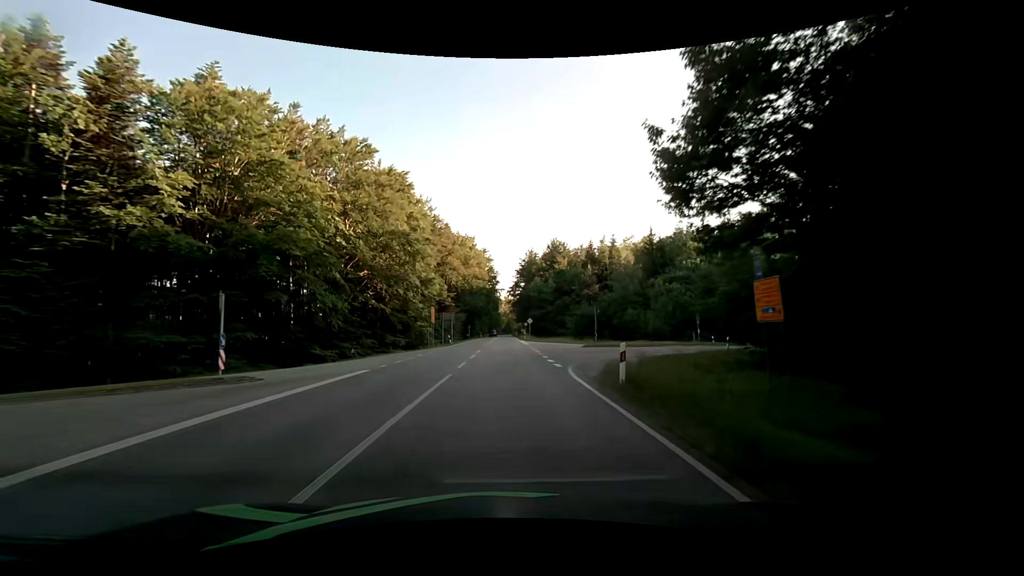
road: secondary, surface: asphalt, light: Day
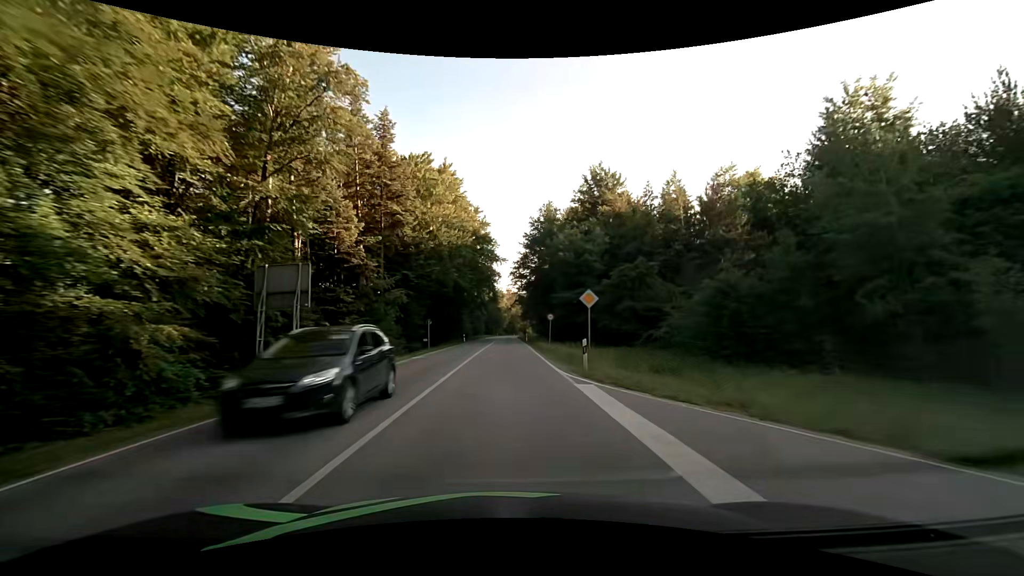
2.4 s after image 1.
(-0.4, +50.2) m; -1°
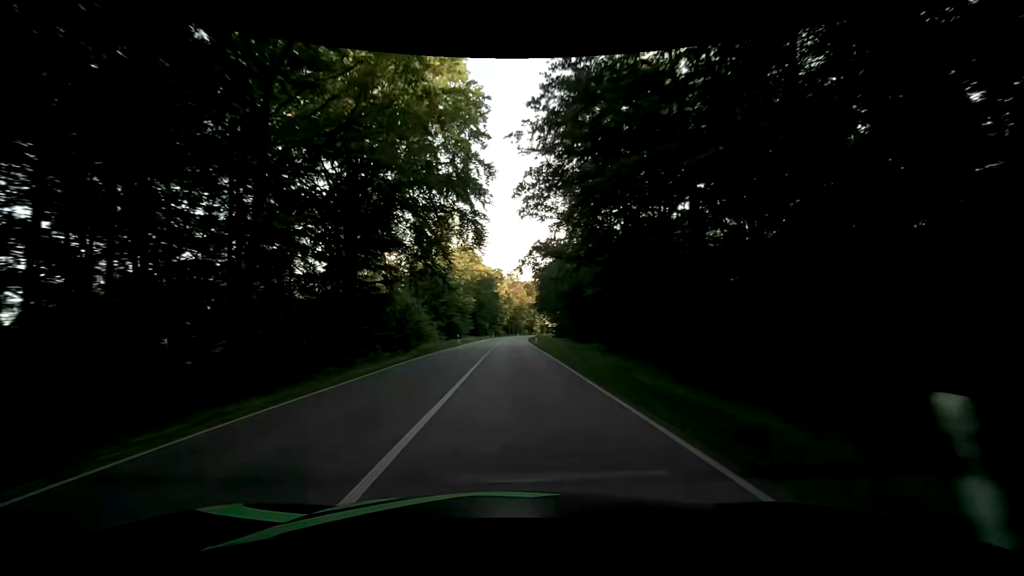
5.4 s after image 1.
(-0.4, +62.7) m; -1°
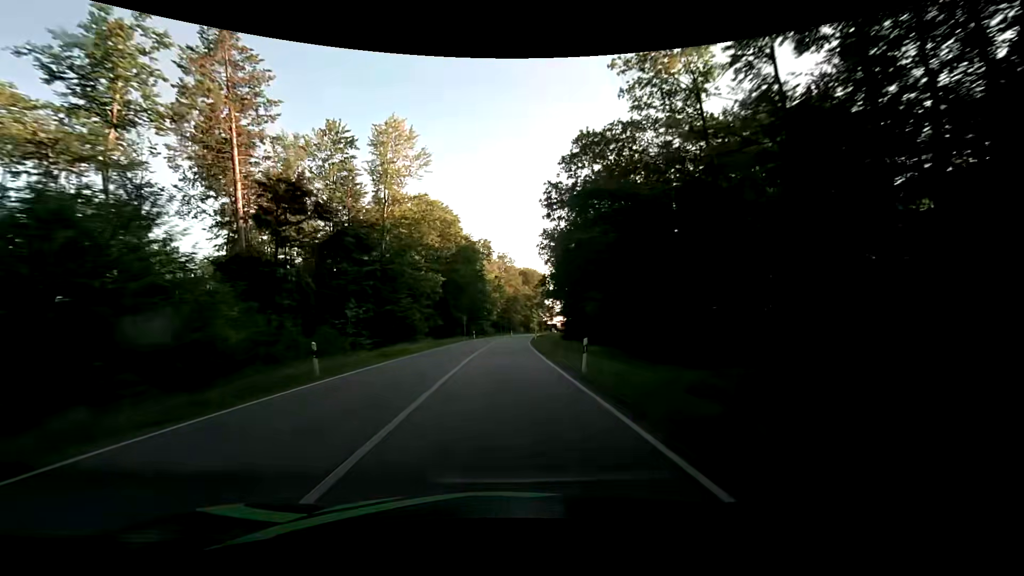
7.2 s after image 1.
(+0.8, +37.7) m; +1°
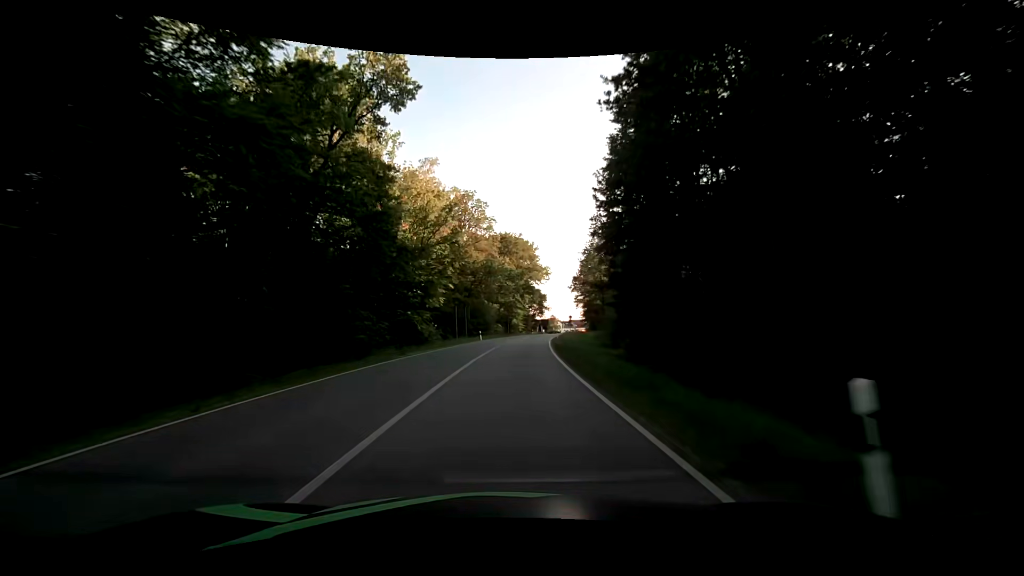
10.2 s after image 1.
(+1.2, +61.9) m; +4°
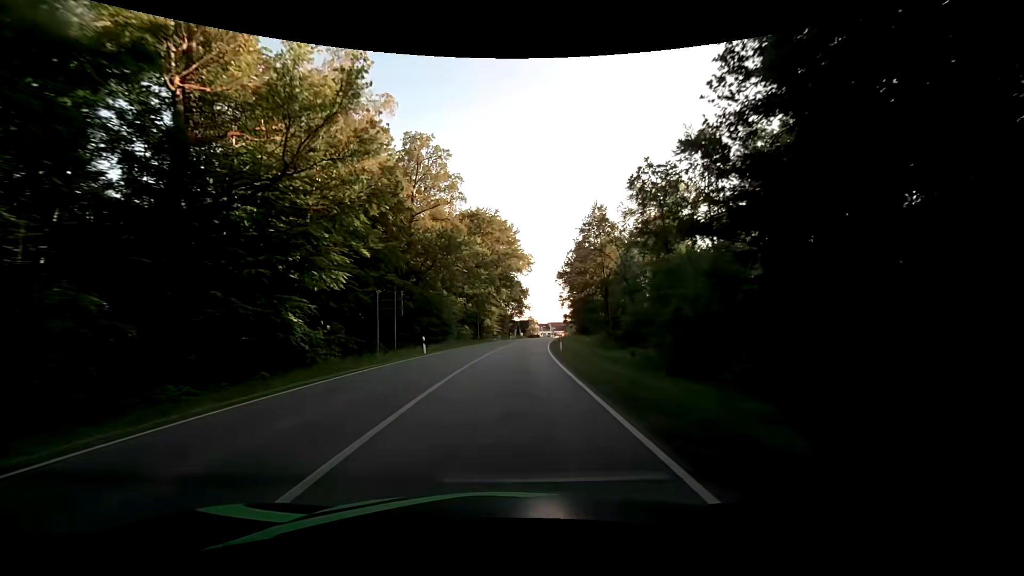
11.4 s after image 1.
(+0.2, +23.3) m; +2°
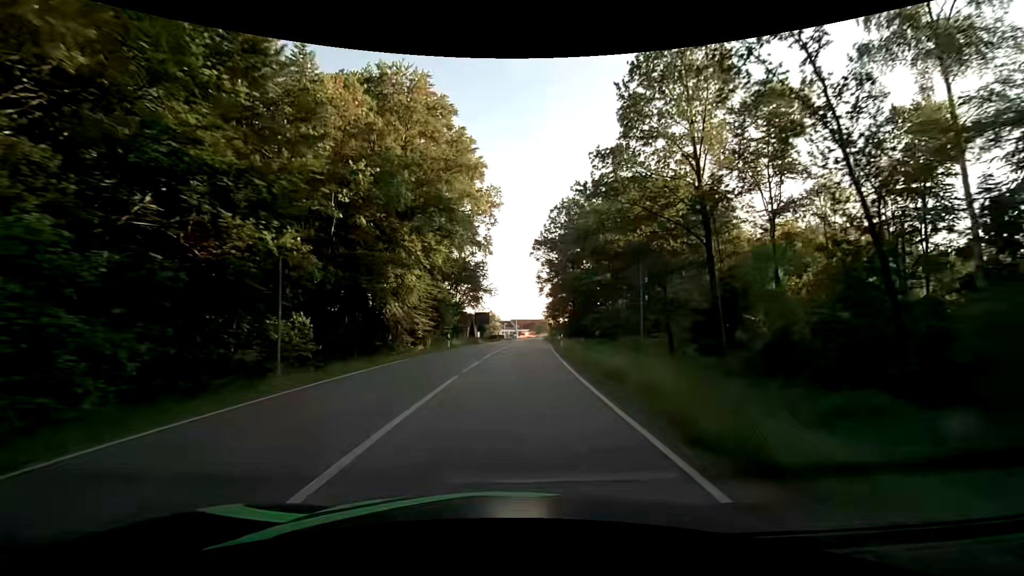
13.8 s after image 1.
(+2.2, +43.3) m; +5°
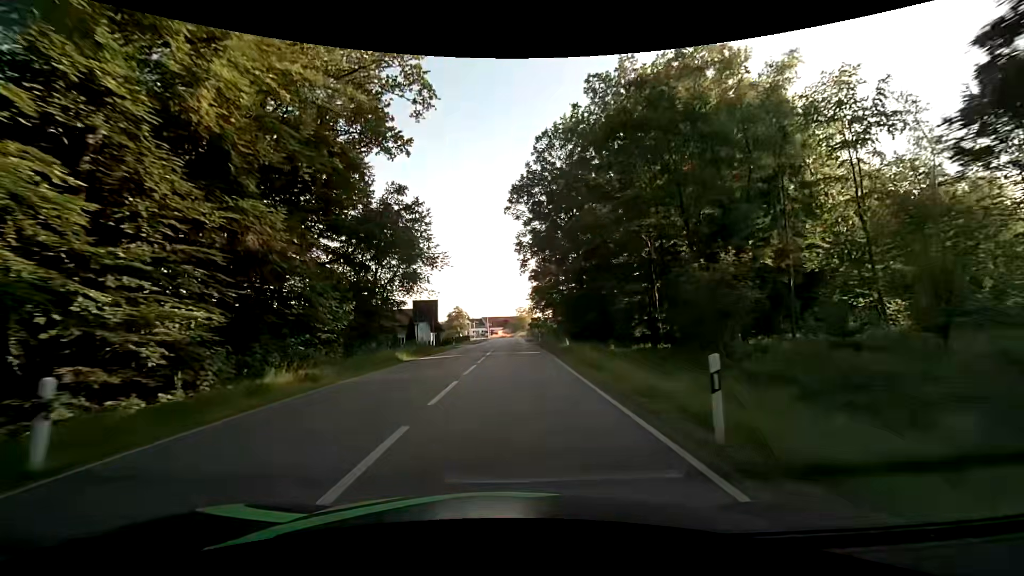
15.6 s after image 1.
(+1.0, +29.8) m; +3°
(0, +10) (0, +20) (0, +30) (0, +40) (0, +50) (0, +60) (+1, +70) (+1, +80) (+1, +90) (+1, +100) m
